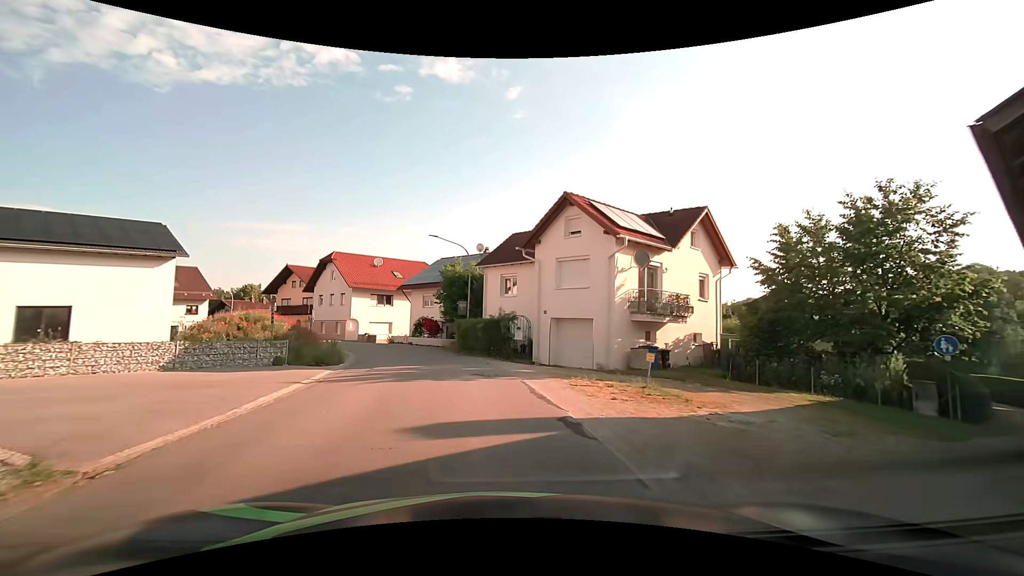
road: tertiary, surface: asphalt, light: Day
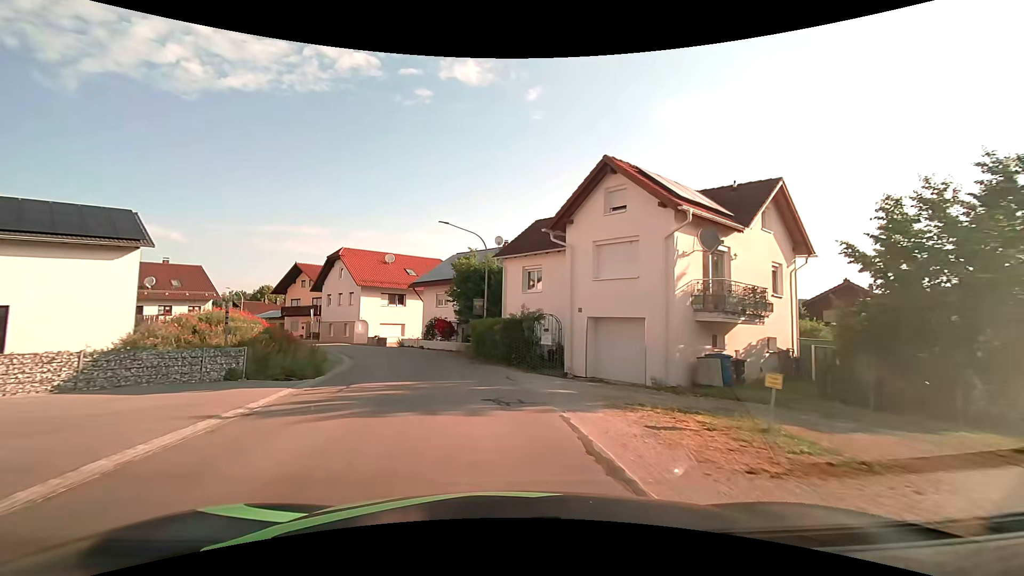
(-0.1, +4.7) m; -2°
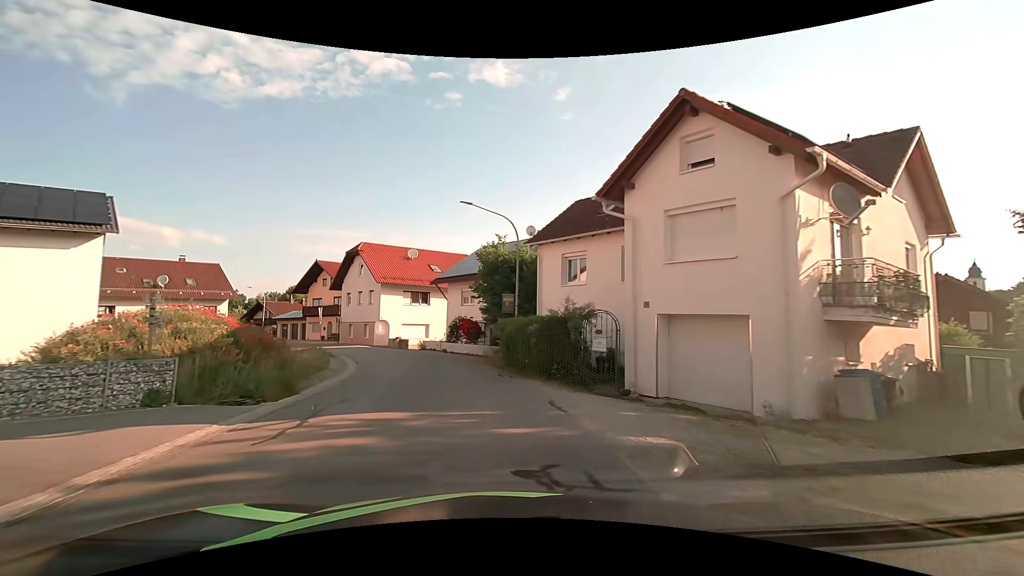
(-0.2, +4.7) m; -4°
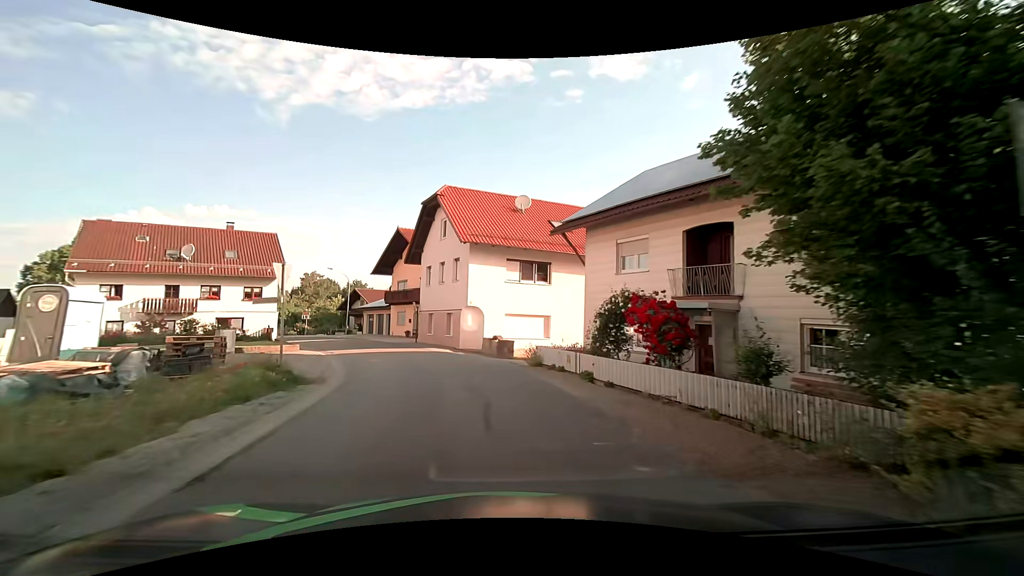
(-2.5, +19.6) m; -14°
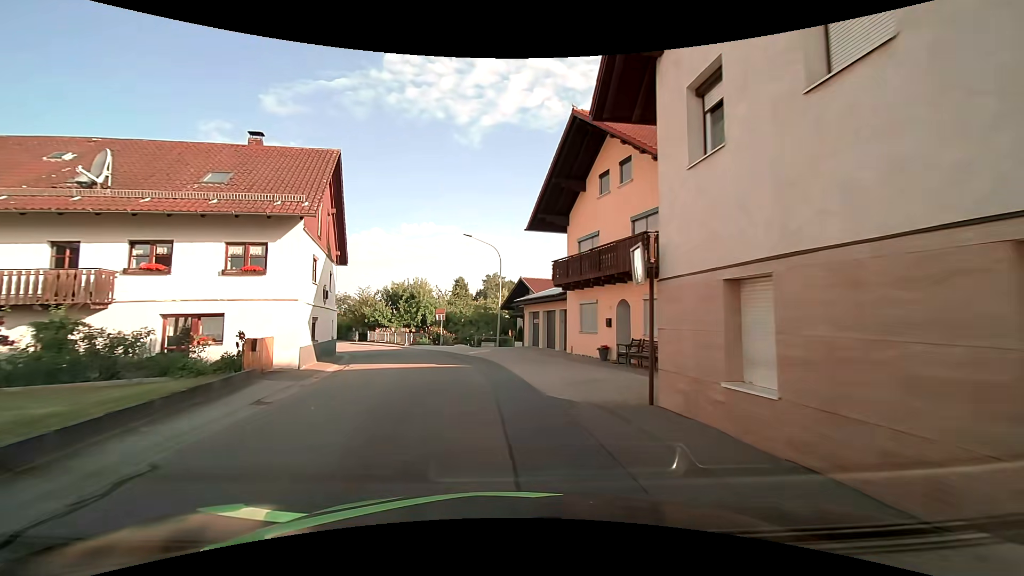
(-4.8, +25.3) m; -21°
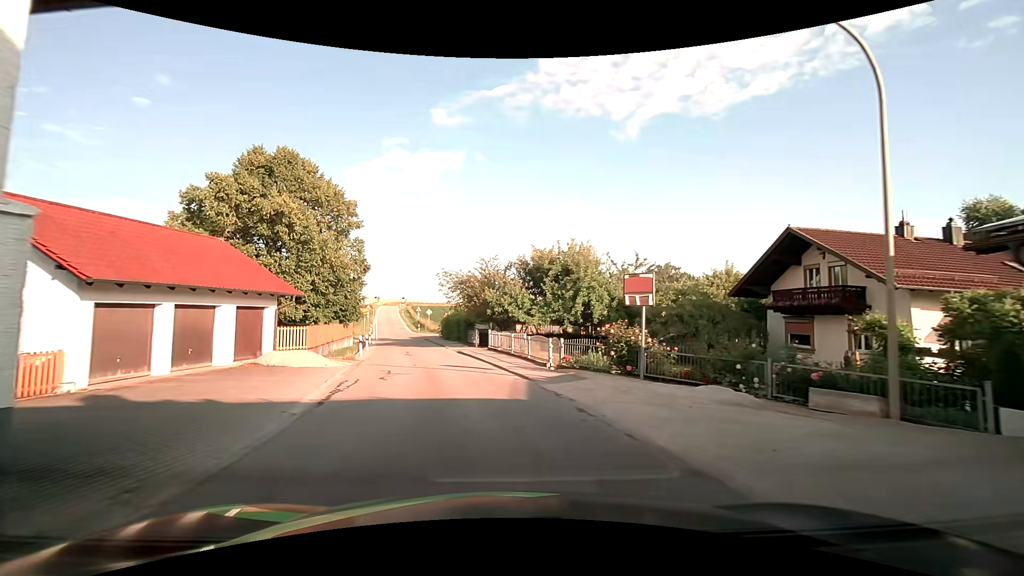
(-3.6, +23.8) m; -15°
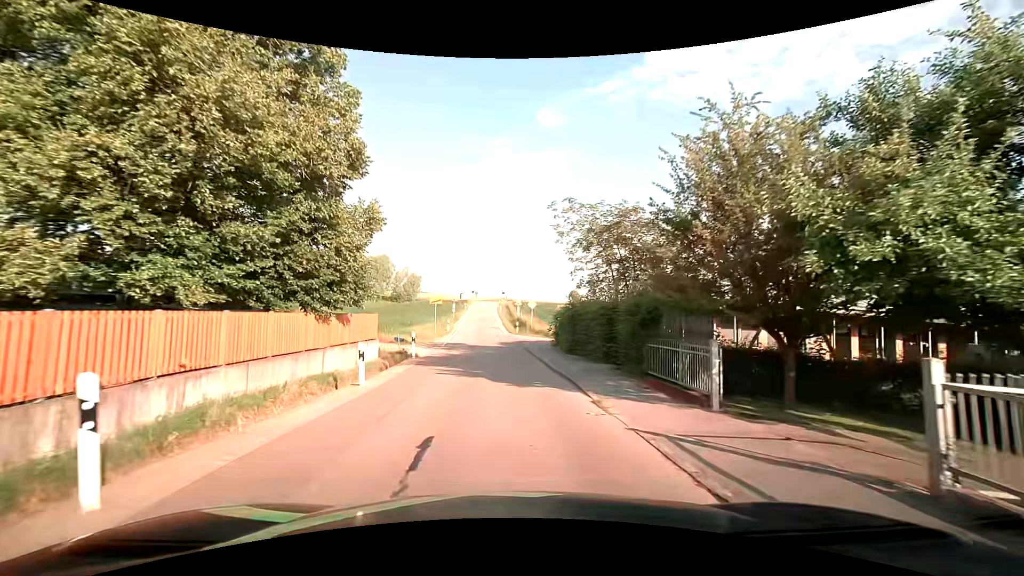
(-4.1, +23.0) m; -14°
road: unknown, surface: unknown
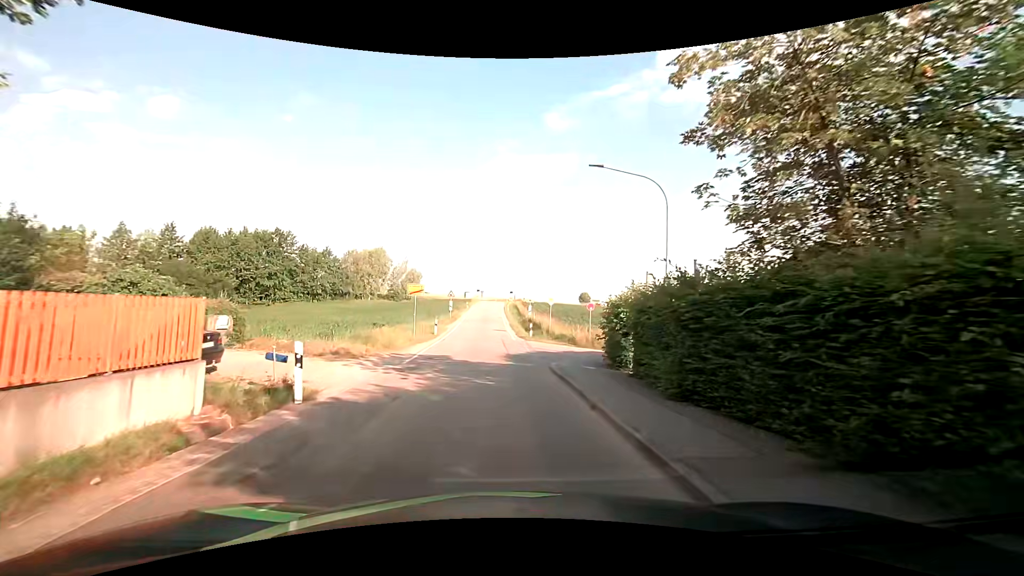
(-0.2, +12.3) m; -1°
